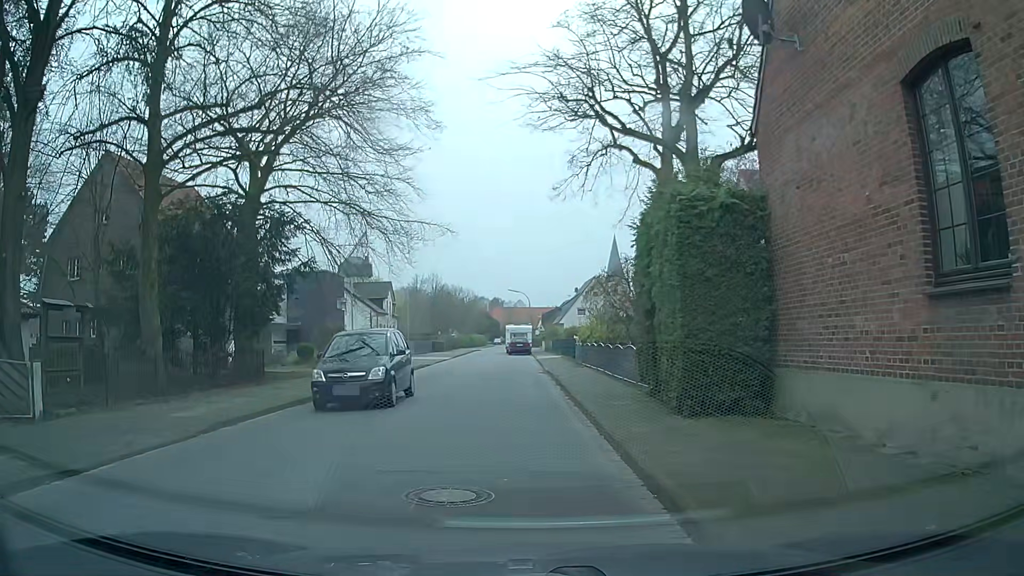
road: residential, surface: asphalt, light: Day
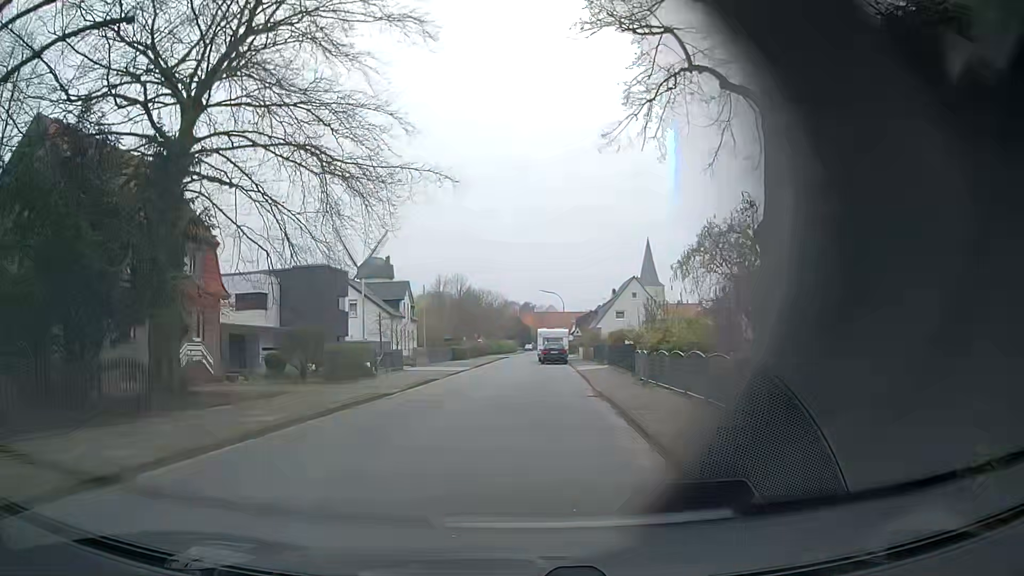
(0.0, +9.6) m; -1°
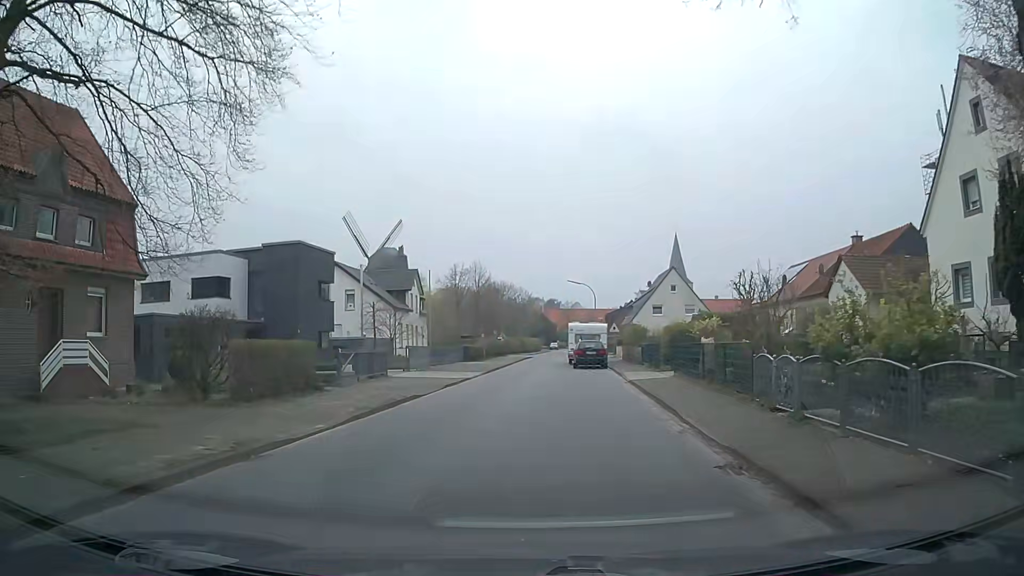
(-0.1, +10.6) m; -2°
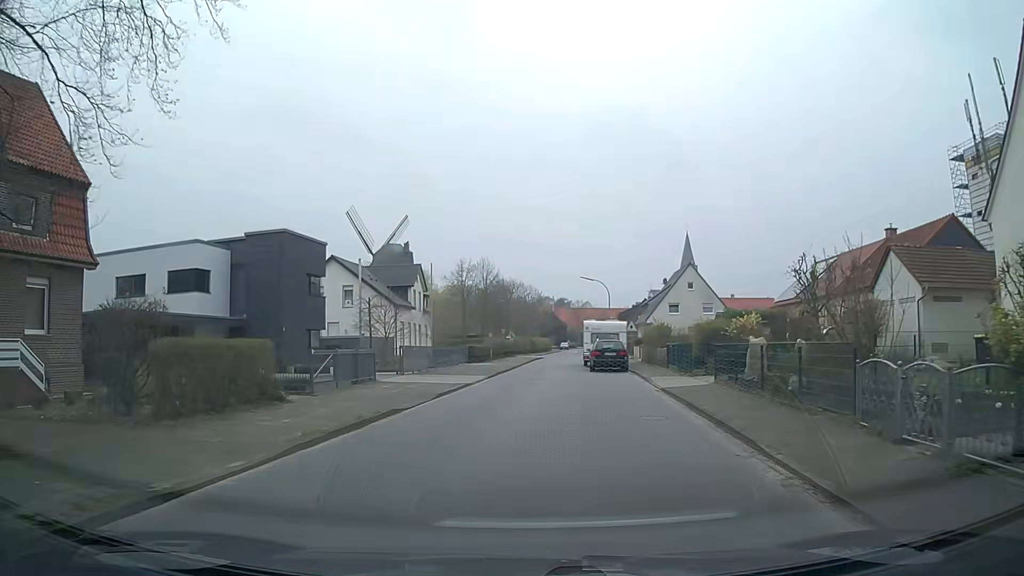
(0.0, +4.1) m; -1°
(0, +10) (0, +20) (0, +30) (+1, +40) (+2, +50) (+4, +60) (+5, +70) (+5, +80) (+6, +90) (+7, +100) m
